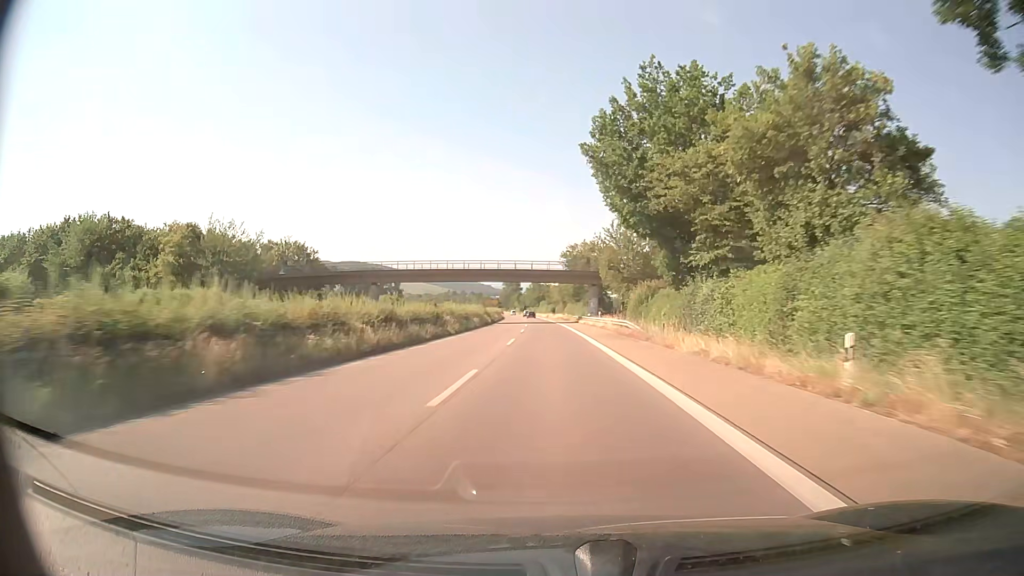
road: trunk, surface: asphalt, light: Day
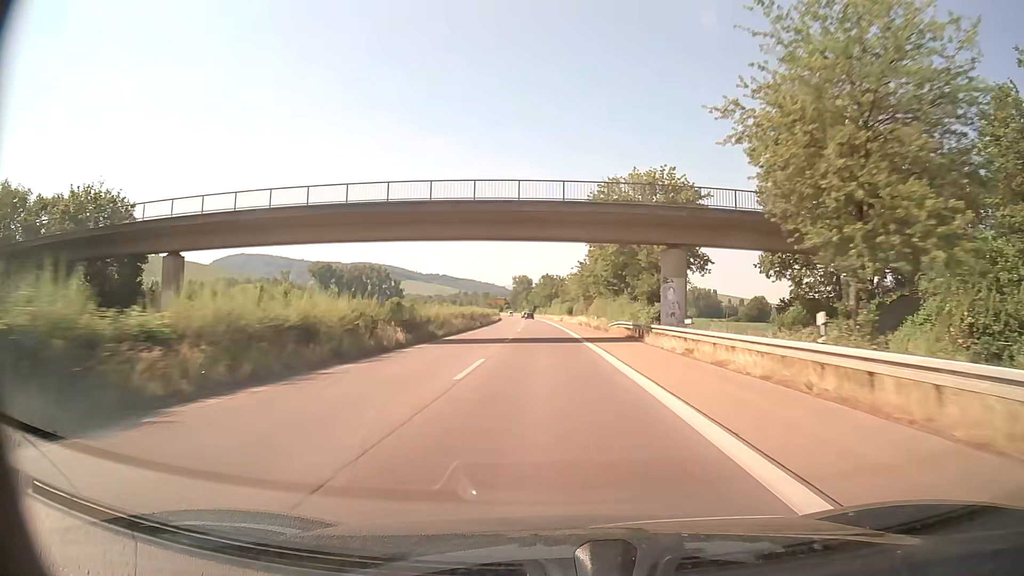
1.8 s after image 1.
(-0.5, +49.8) m; -1°
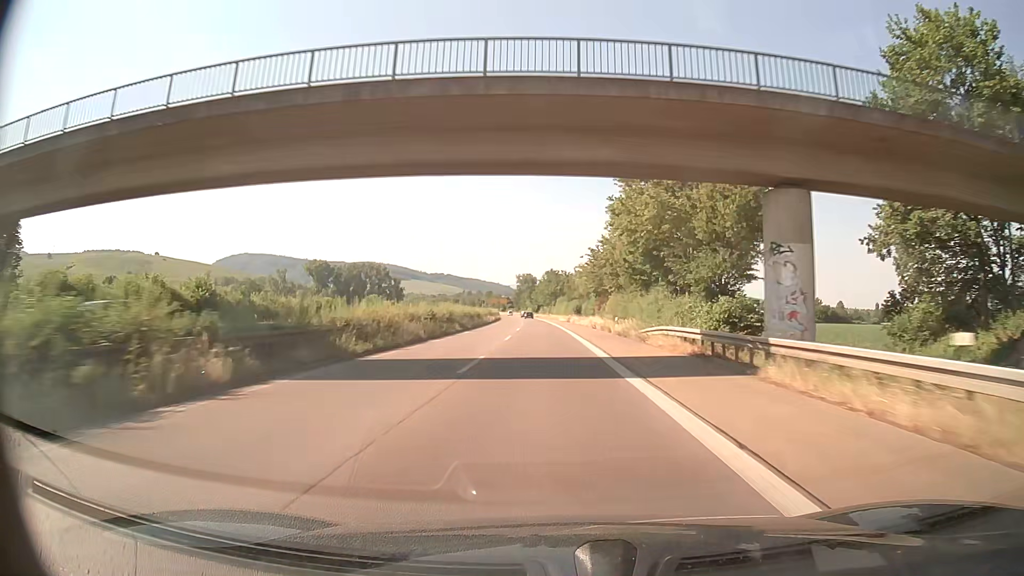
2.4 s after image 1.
(0.0, +16.6) m; 0°
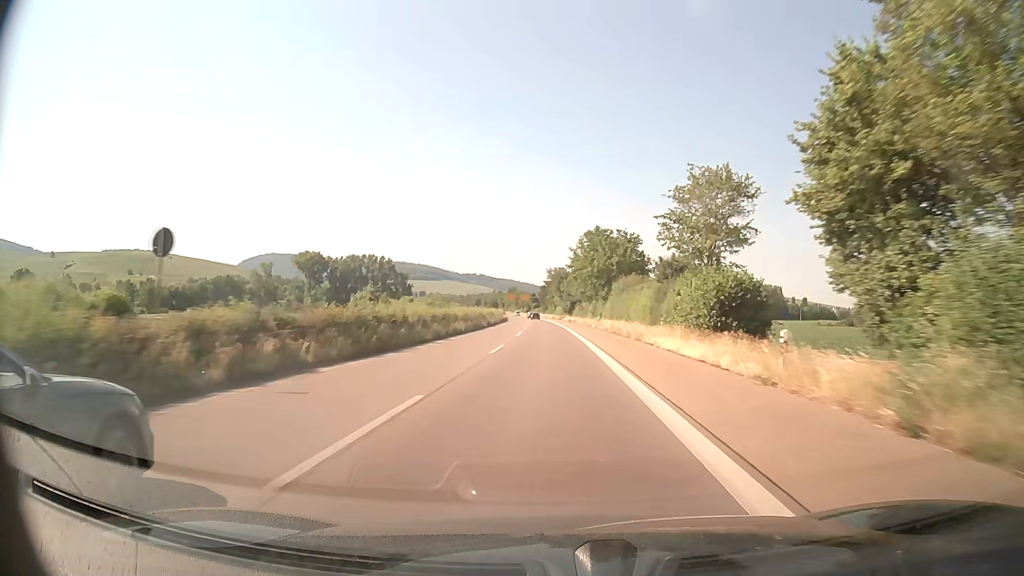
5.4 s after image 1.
(-1.7, +82.3) m; -3°
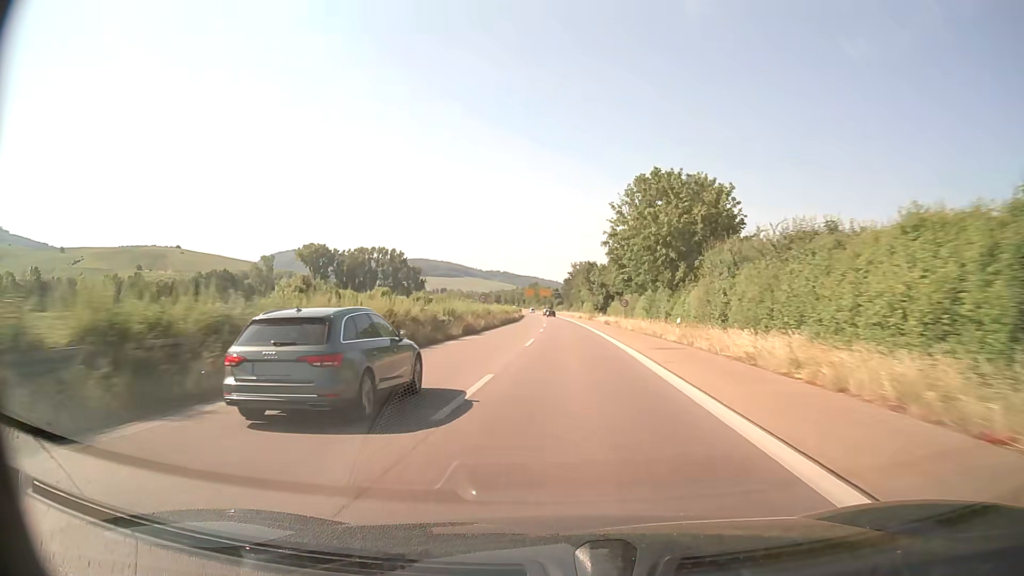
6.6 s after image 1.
(-0.6, +32.6) m; -2°
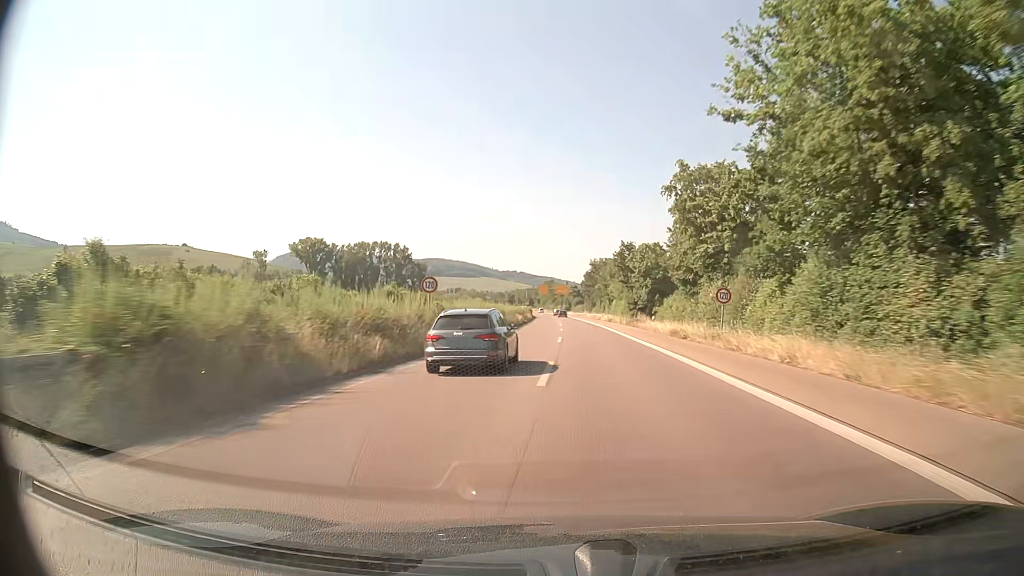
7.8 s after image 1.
(-0.5, +32.1) m; -2°
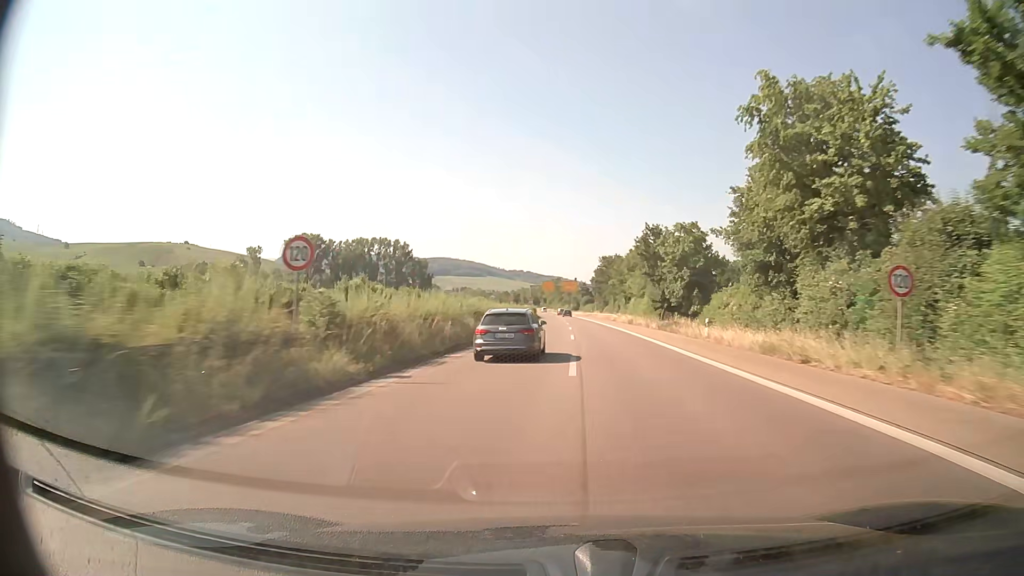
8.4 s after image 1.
(-0.1, +15.9) m; -1°
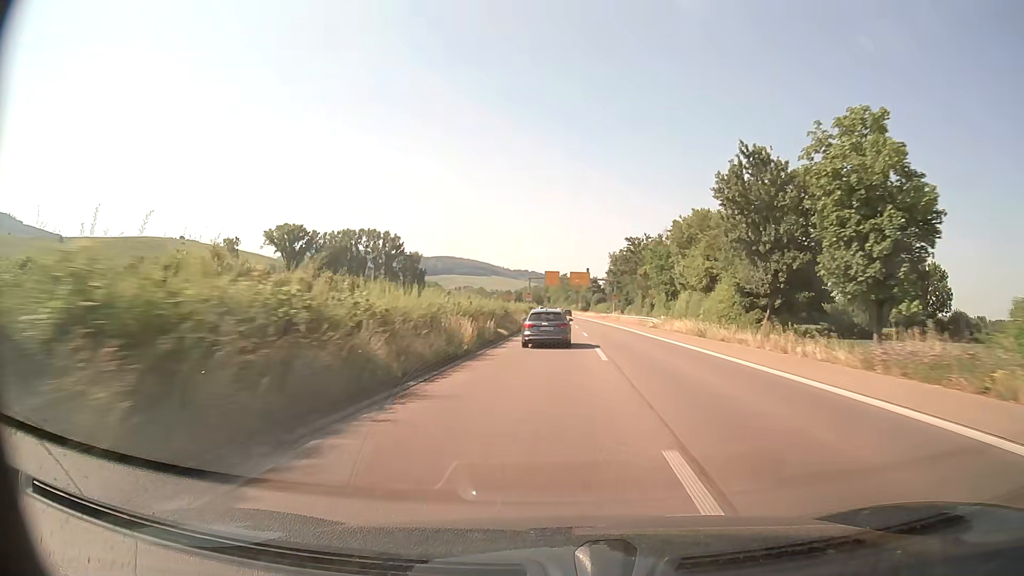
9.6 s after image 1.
(-0.1, +31.7) m; 0°
(0, +10) (0, +20) (0, +30) (0, +40) (0, +50) (0, +60) (0, +70) (0, +80) (0, +90) (-1, +100) m
